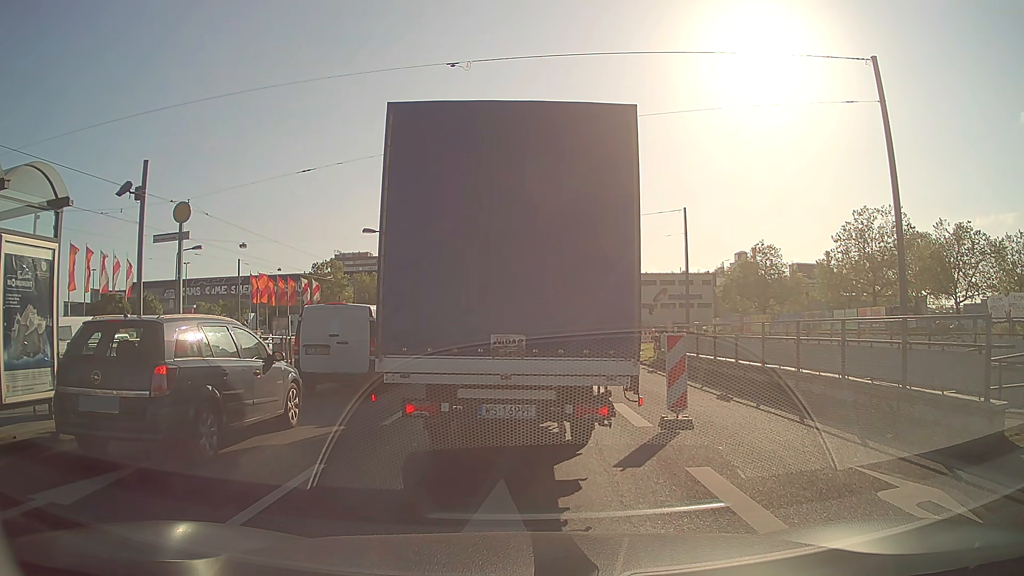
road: primary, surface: asphalt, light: Day
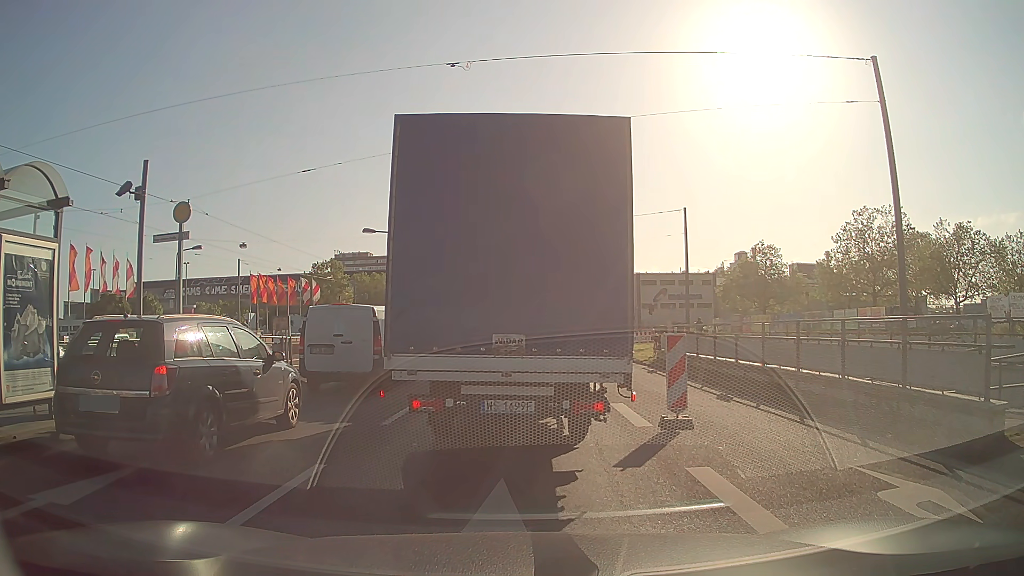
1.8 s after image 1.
(0.0, 0.0) m; 0°
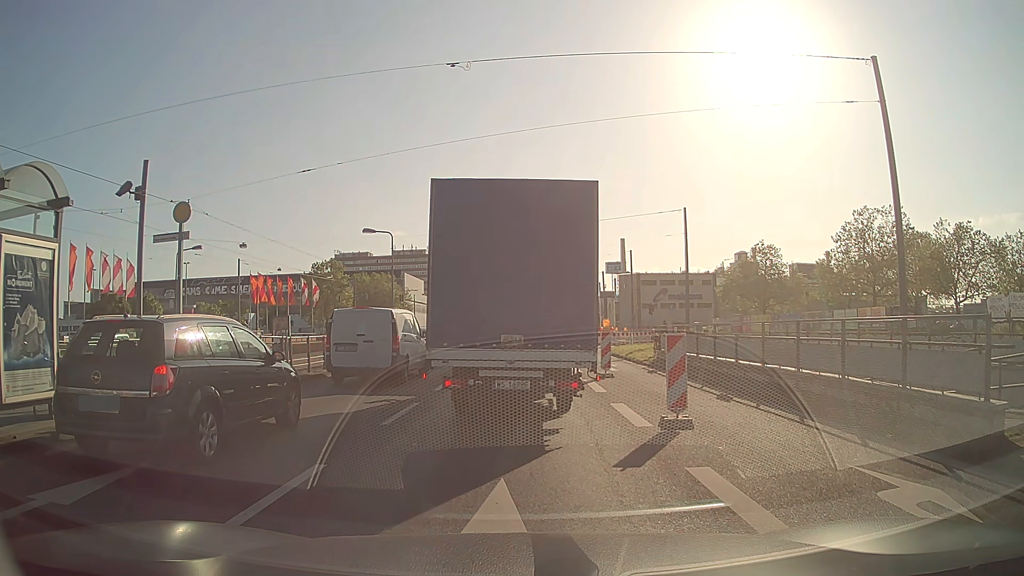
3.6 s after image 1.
(0.0, 0.0) m; 0°
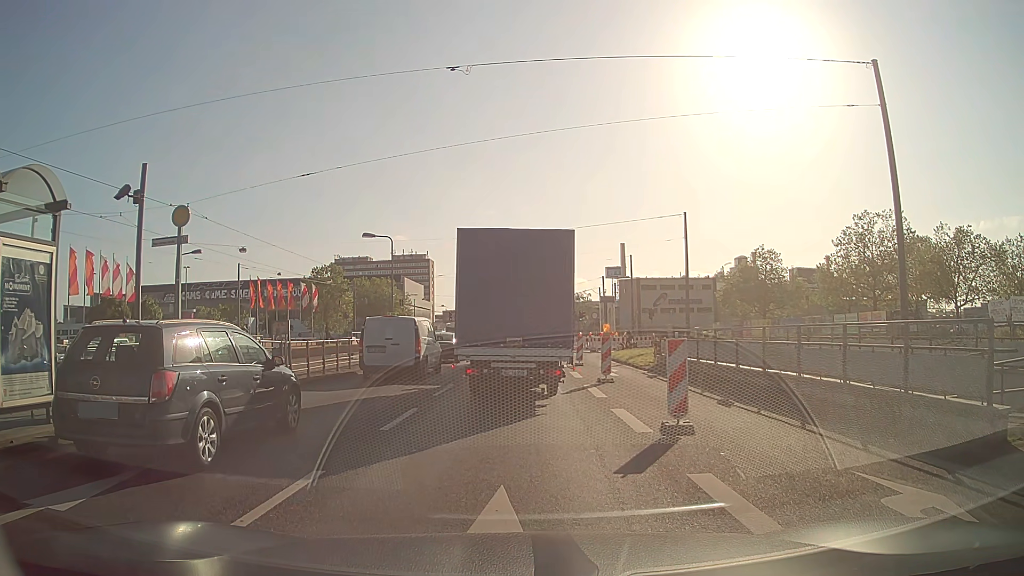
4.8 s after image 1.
(0.0, +0.1) m; 0°
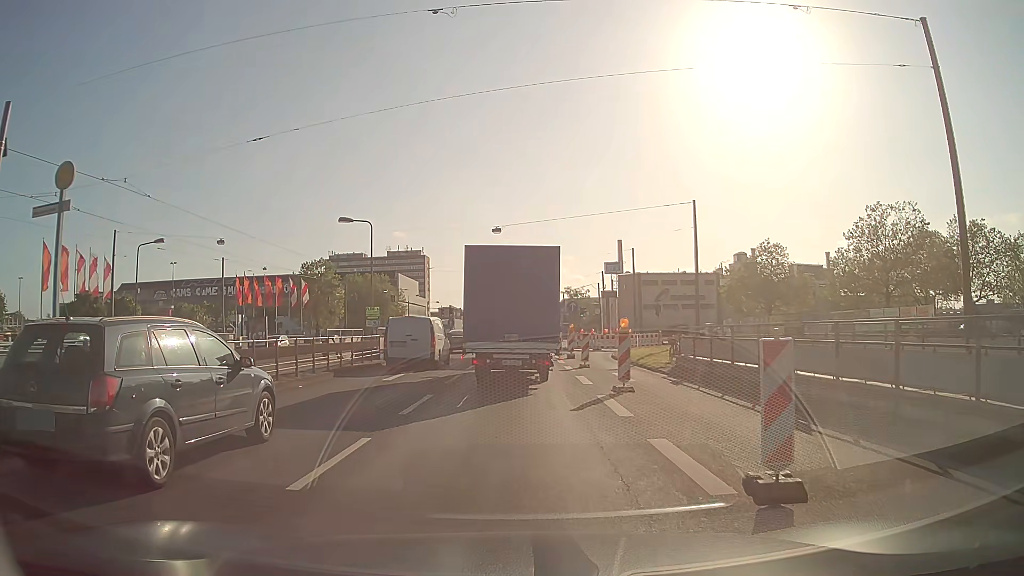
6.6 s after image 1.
(+0.1, +4.2) m; +2°
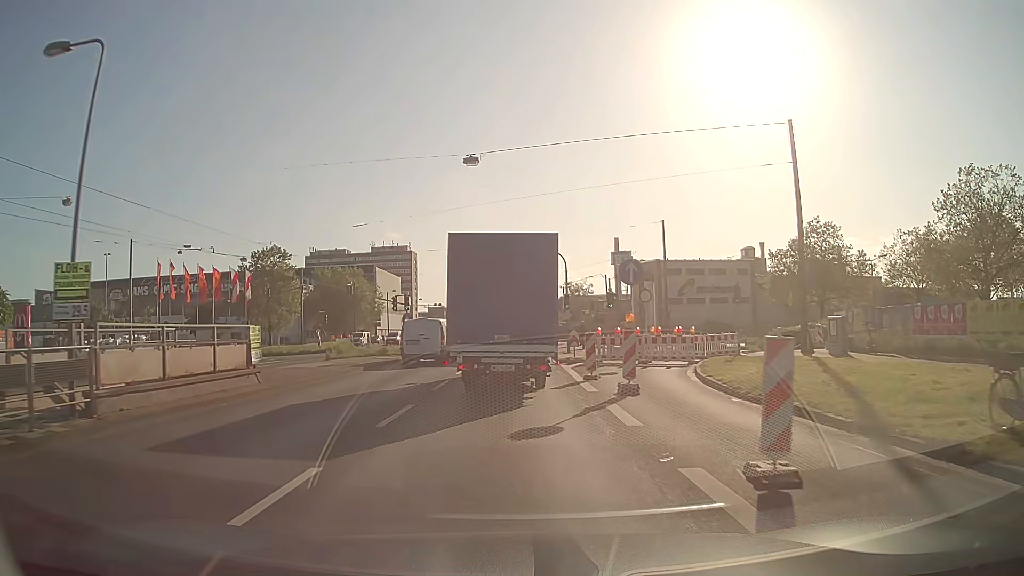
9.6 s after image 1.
(+0.2, +20.6) m; 0°
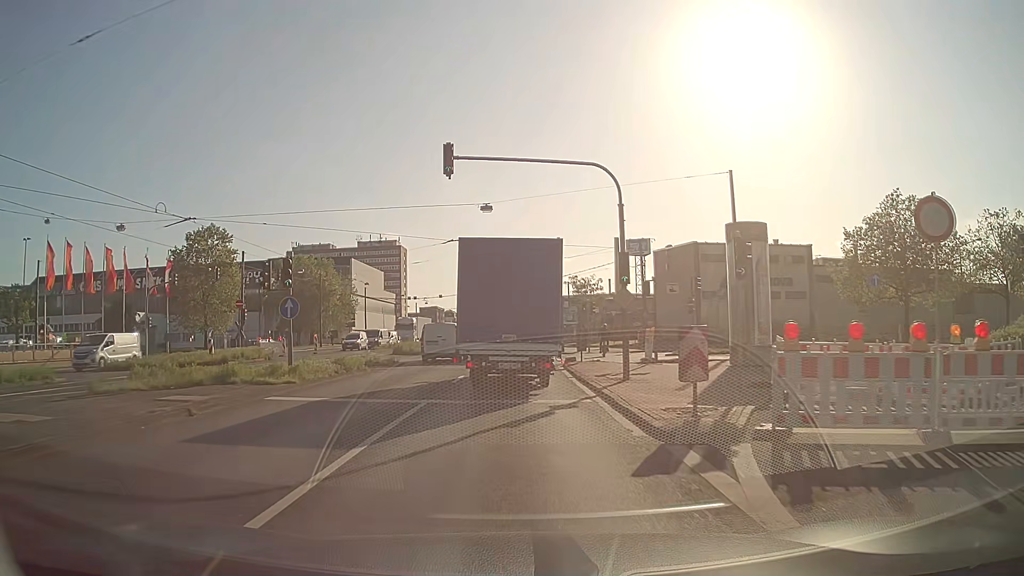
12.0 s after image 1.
(-0.1, +19.9) m; 0°
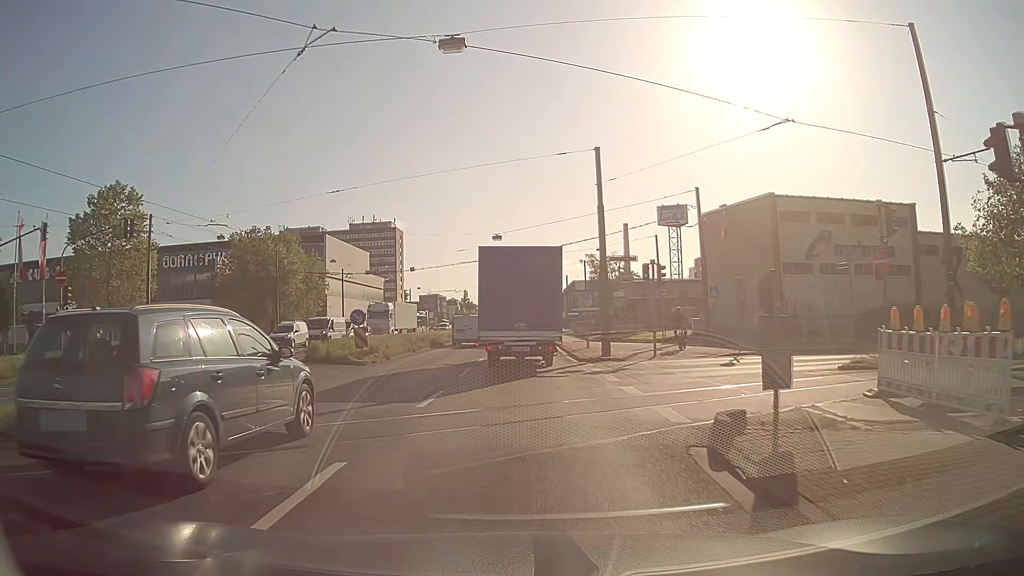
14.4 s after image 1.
(0.0, +20.8) m; 0°
(+1, +10) (+9, +13) (+19, +12) (+29, +13) (+39, +13) (+49, +14) (+59, +15) (+69, +15) (+79, +16) (+89, +17) m
